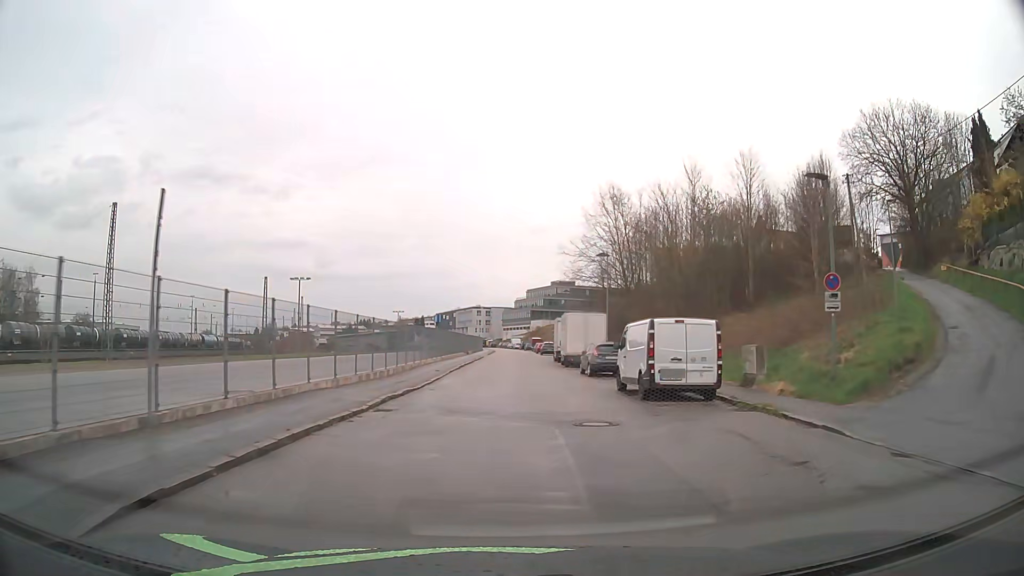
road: residential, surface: asphalt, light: Day
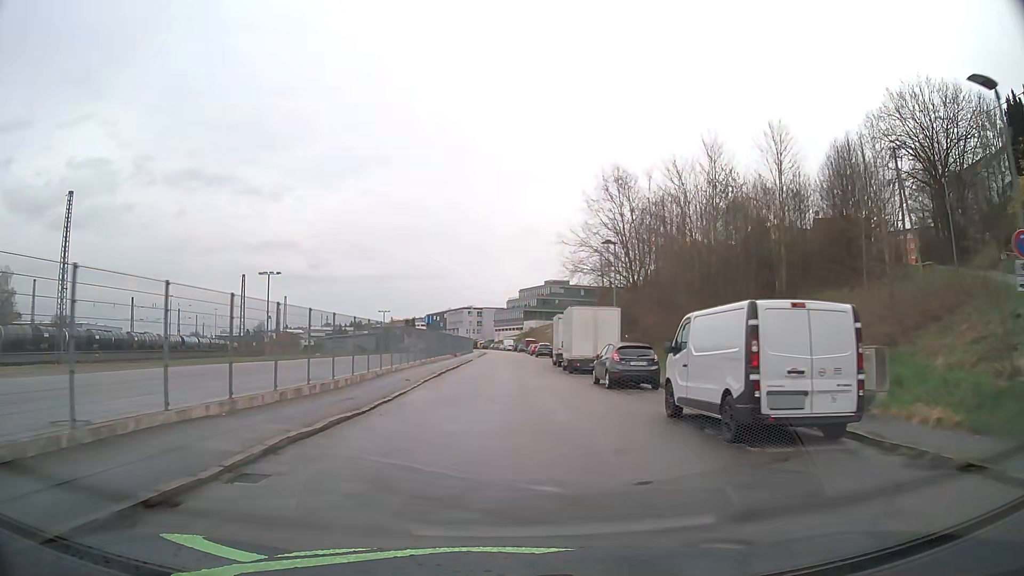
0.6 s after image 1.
(+0.1, +7.1) m; +1°
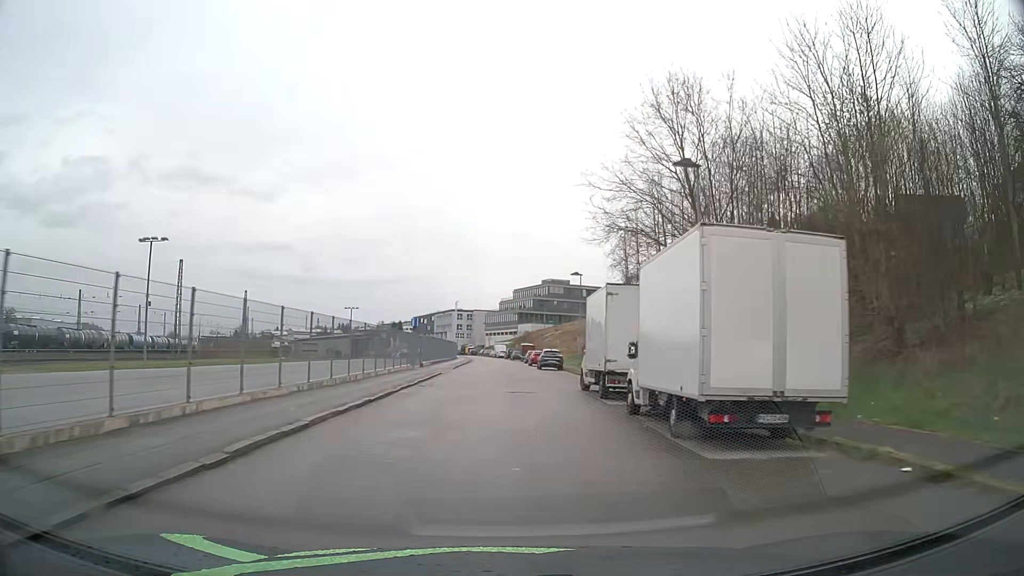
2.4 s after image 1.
(+0.2, +21.6) m; +1°
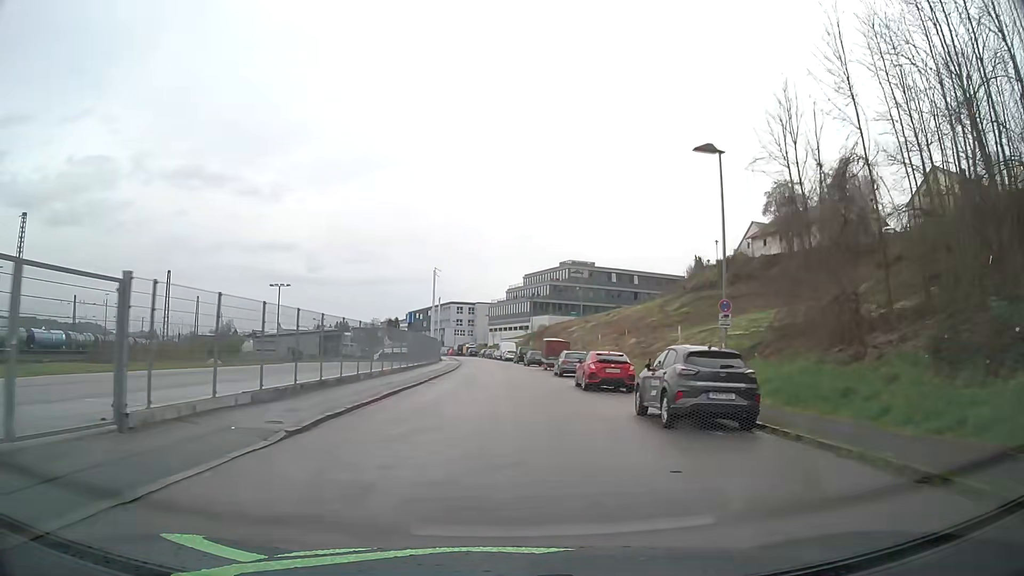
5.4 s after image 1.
(-0.3, +37.8) m; 0°
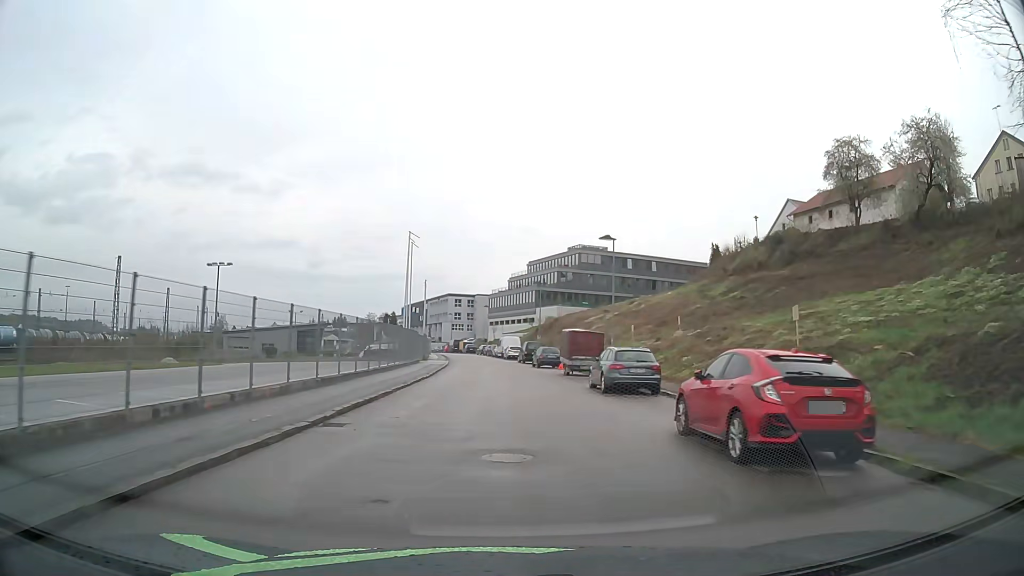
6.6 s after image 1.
(-0.2, +16.0) m; -1°
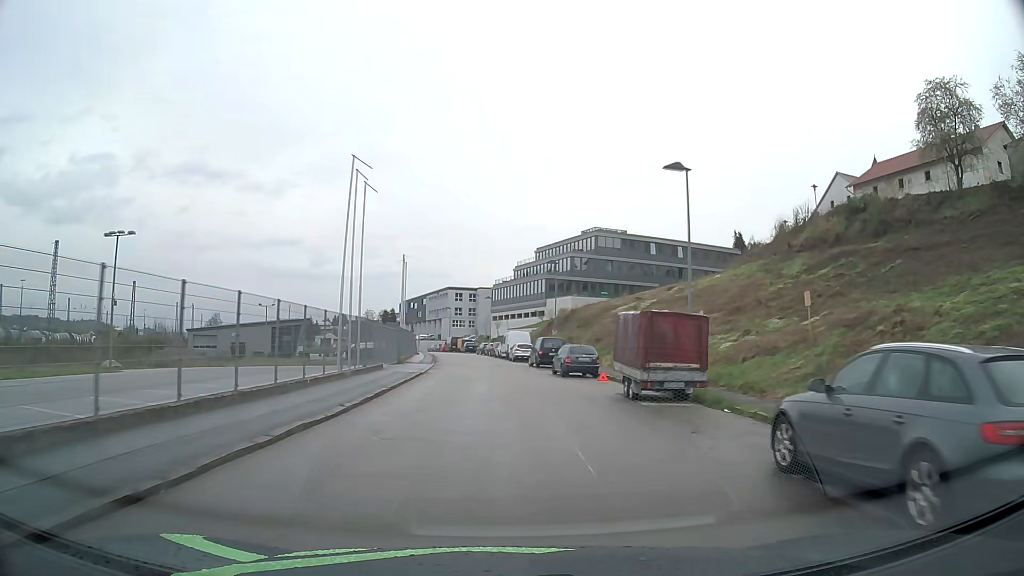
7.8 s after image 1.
(0.0, +16.4) m; 0°
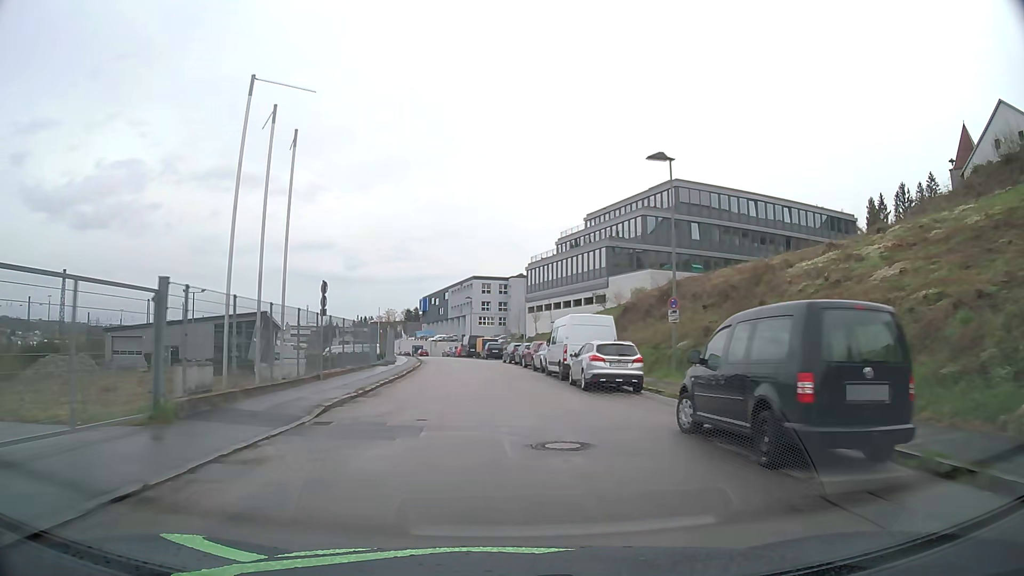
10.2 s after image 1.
(-0.5, +32.9) m; -3°
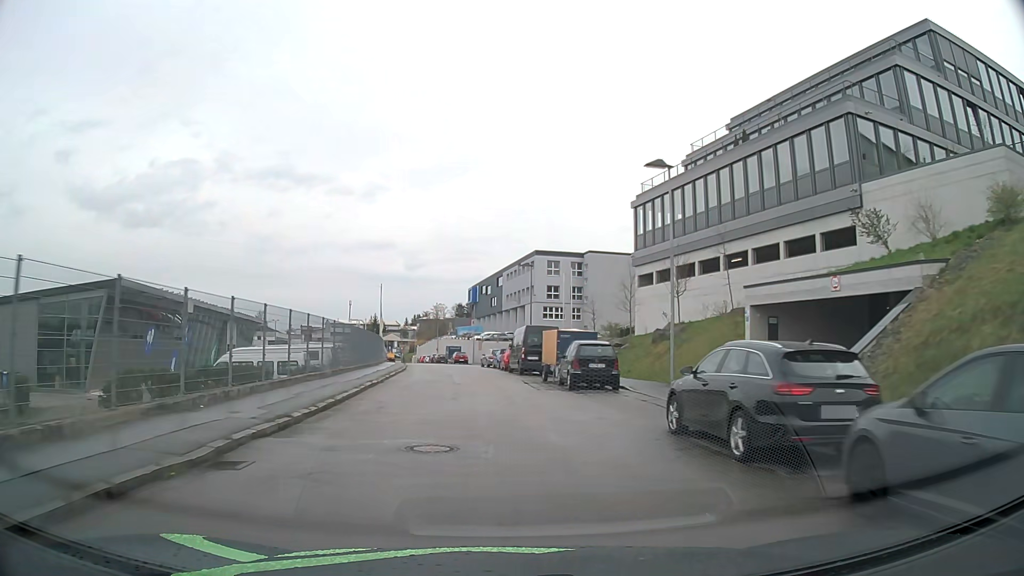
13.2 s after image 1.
(-1.6, +40.3) m; -5°
(0, +10) (-1, +20) (-1, +30) (-2, +40) (-3, +50) (-5, +60) (-6, +70) (-8, +79) (-10, +89) (-12, +99) m
